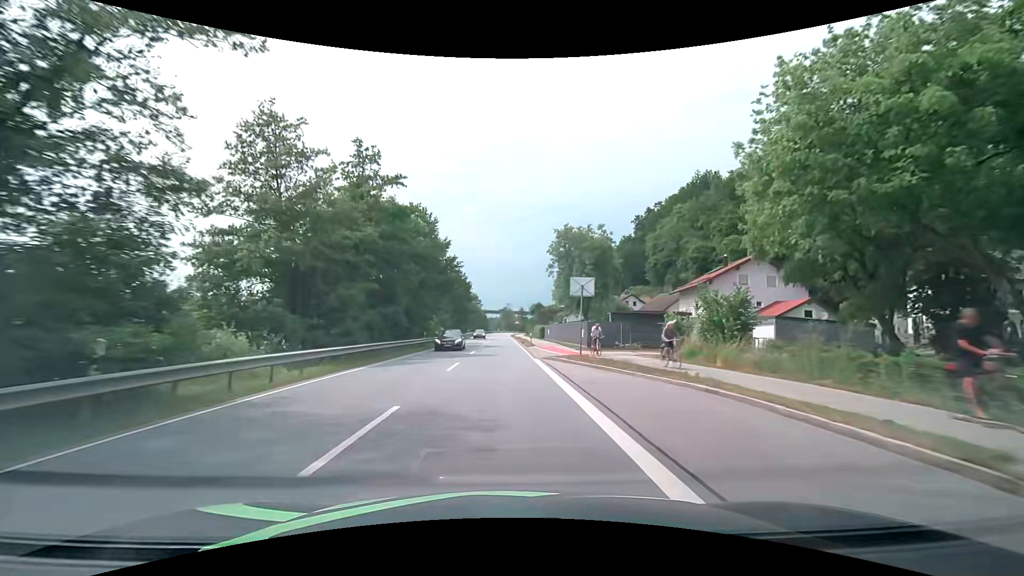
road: primary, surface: asphalt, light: Day
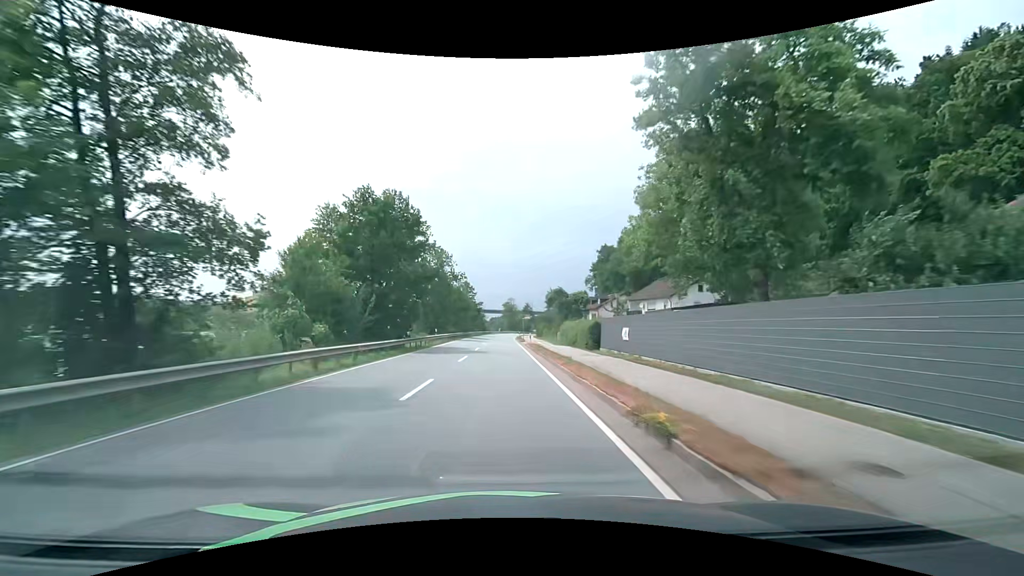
(-0.1, +43.2) m; -1°
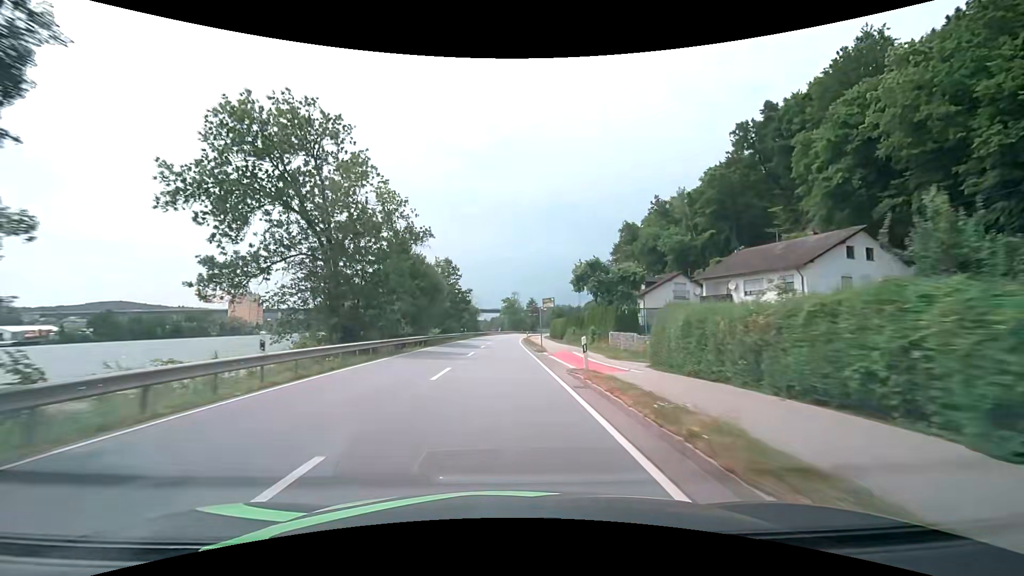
(+0.1, +32.2) m; 0°
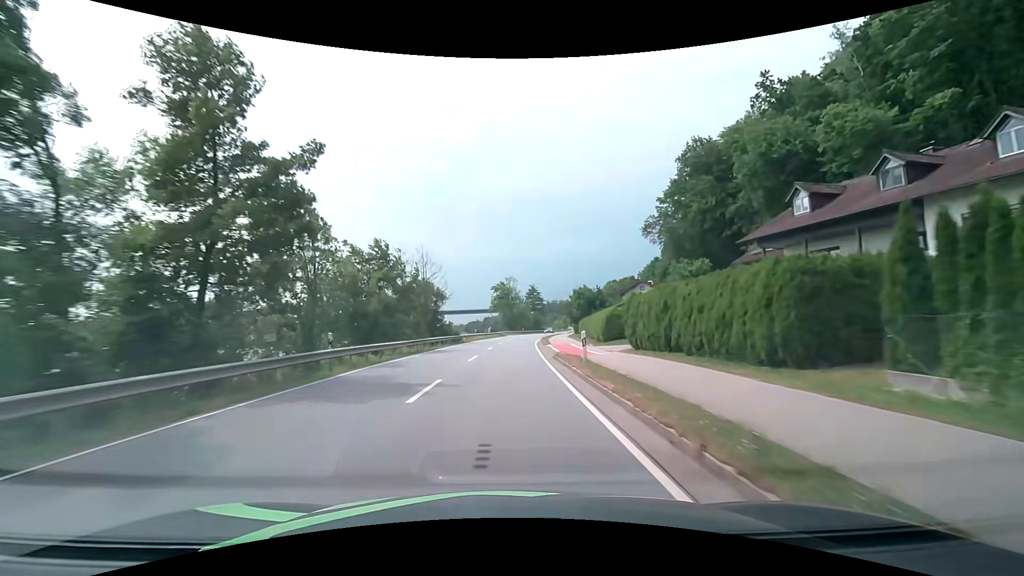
(0.0, +51.8) m; +1°
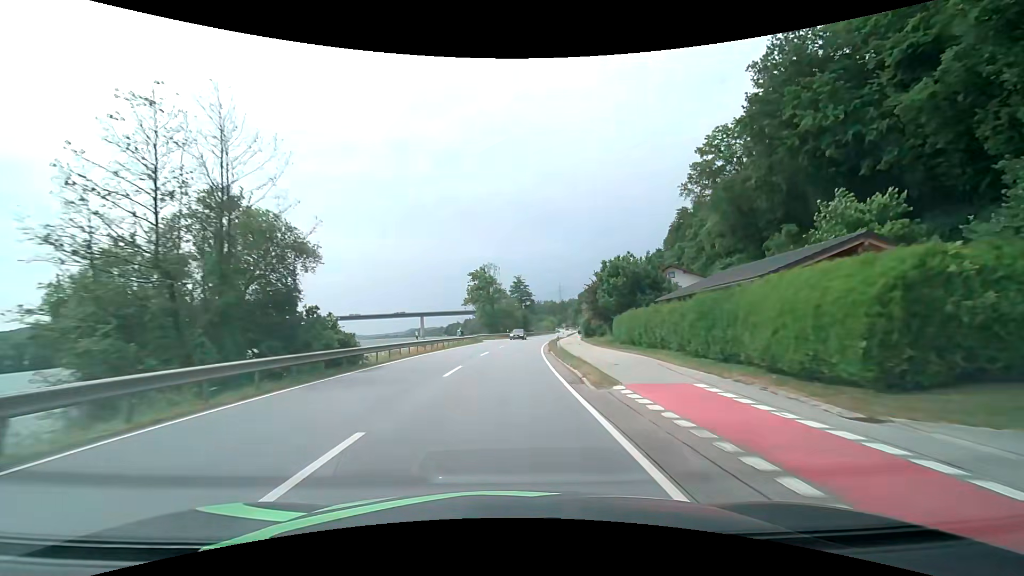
(+0.4, +30.7) m; +2°
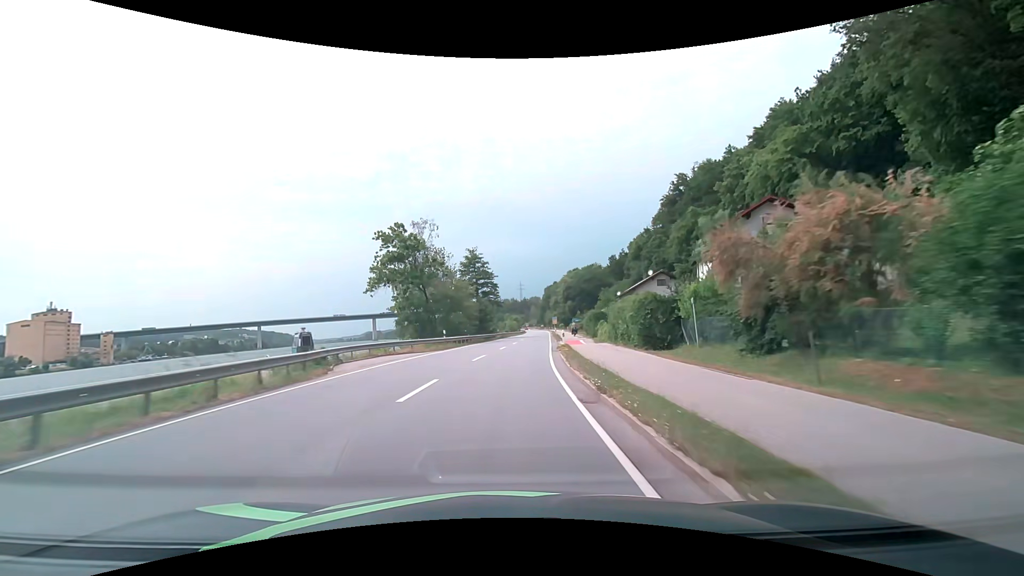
(+1.6, +41.1) m; +5°
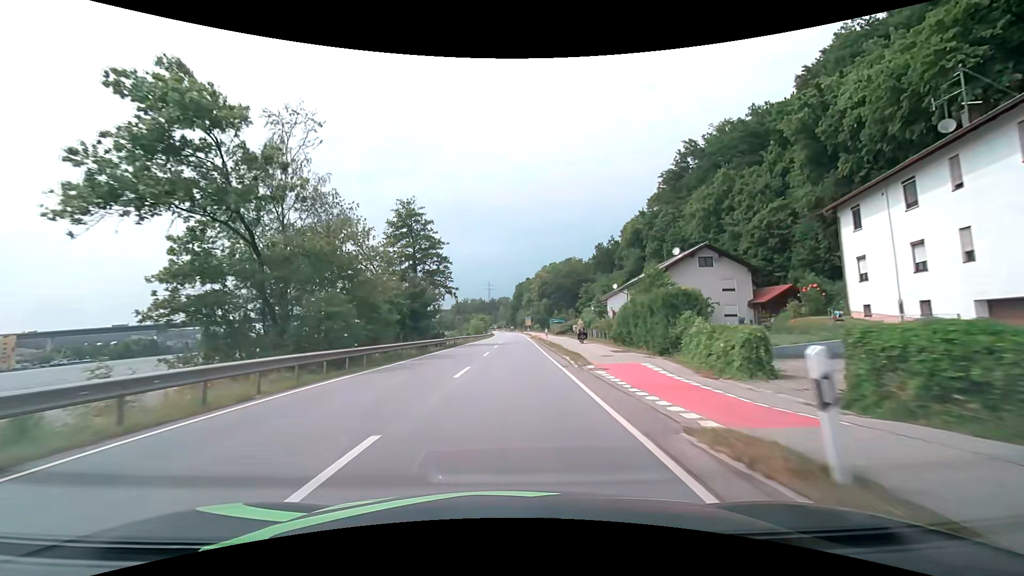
(+1.0, +30.9) m; +4°
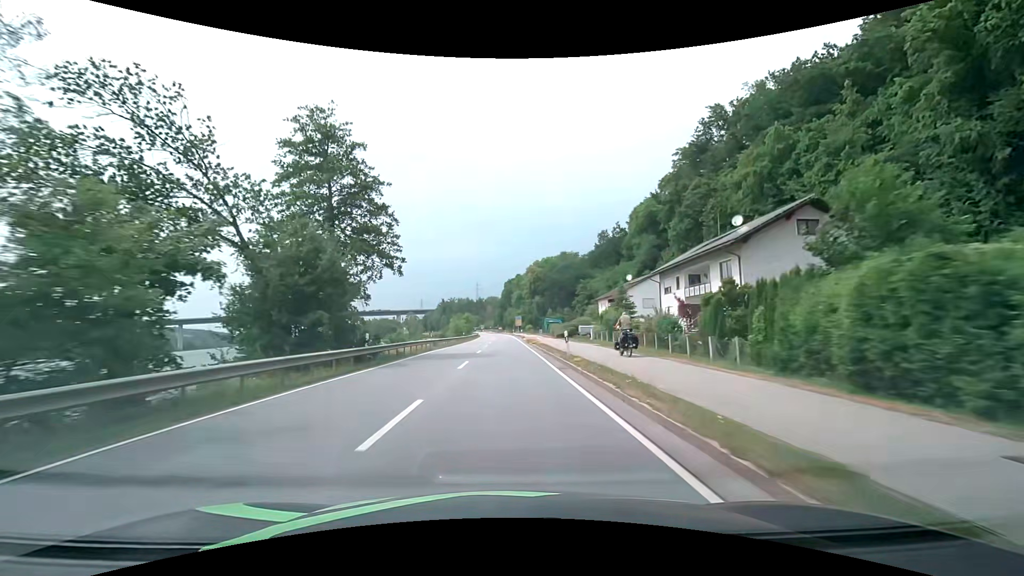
(+0.3, +20.6) m; +1°
(0, +10) (0, +20) (0, +30) (0, +40) (0, +50) (0, +60) (0, +70) (0, +80) (0, +90) (0, +100) m
